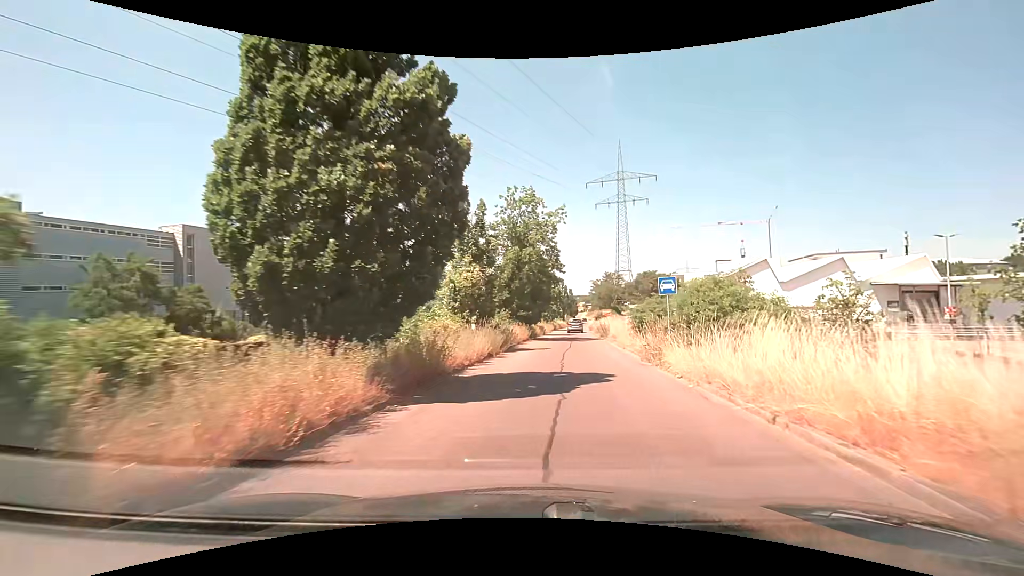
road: trunk_link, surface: asphalt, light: Day
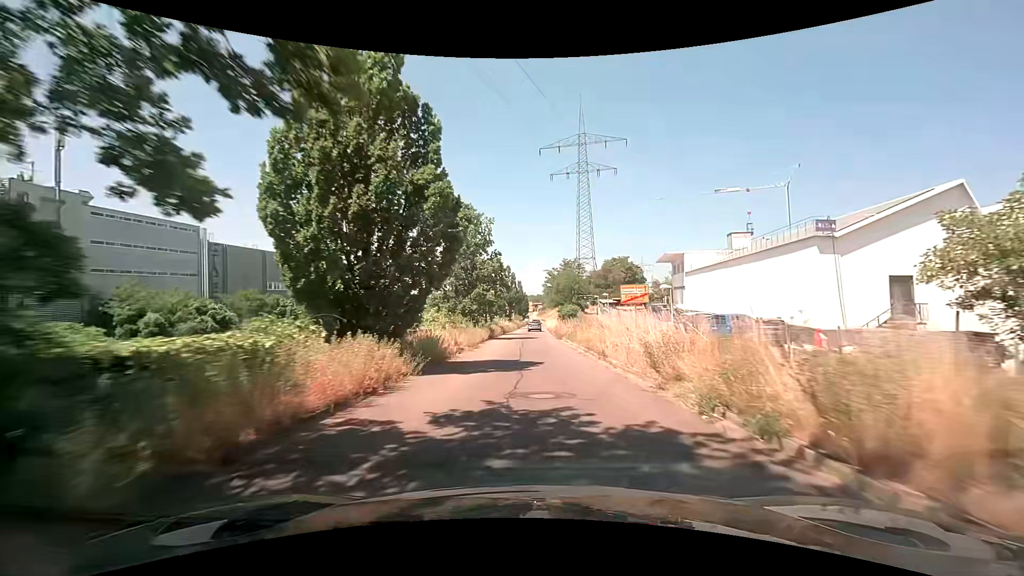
(+2.6, +34.7) m; +6°
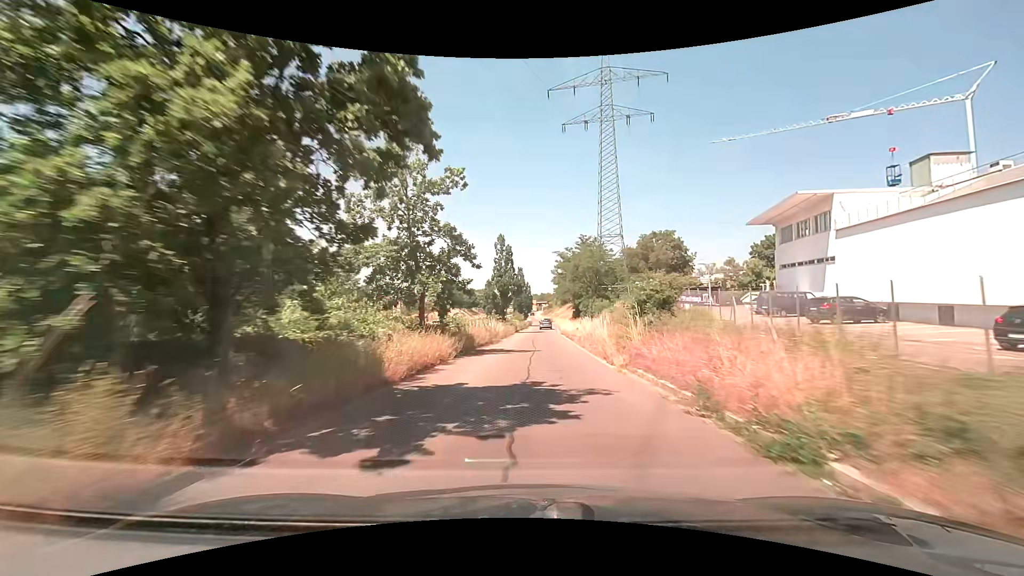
(0.0, +33.4) m; 0°
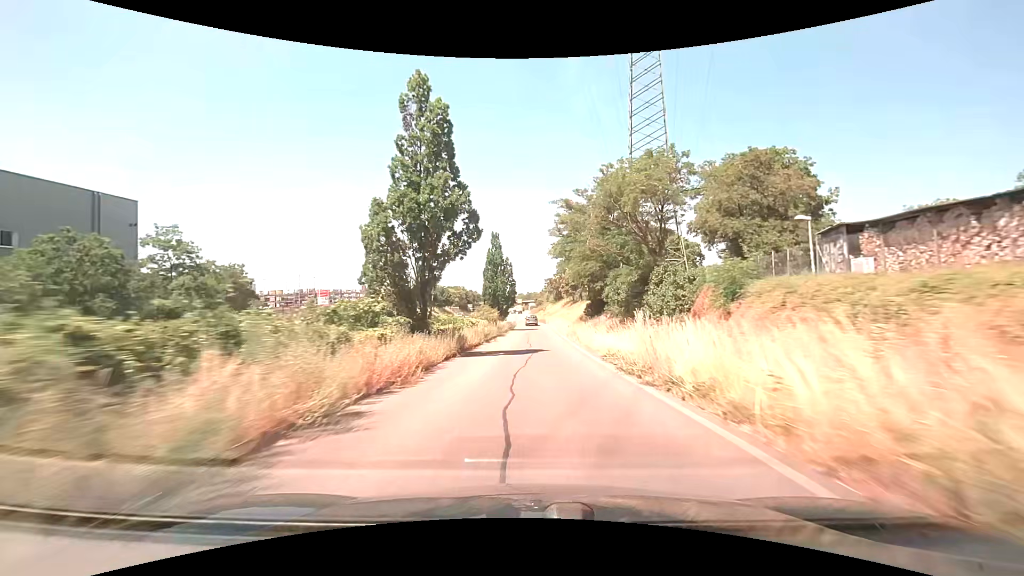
(+0.6, +39.6) m; +2°
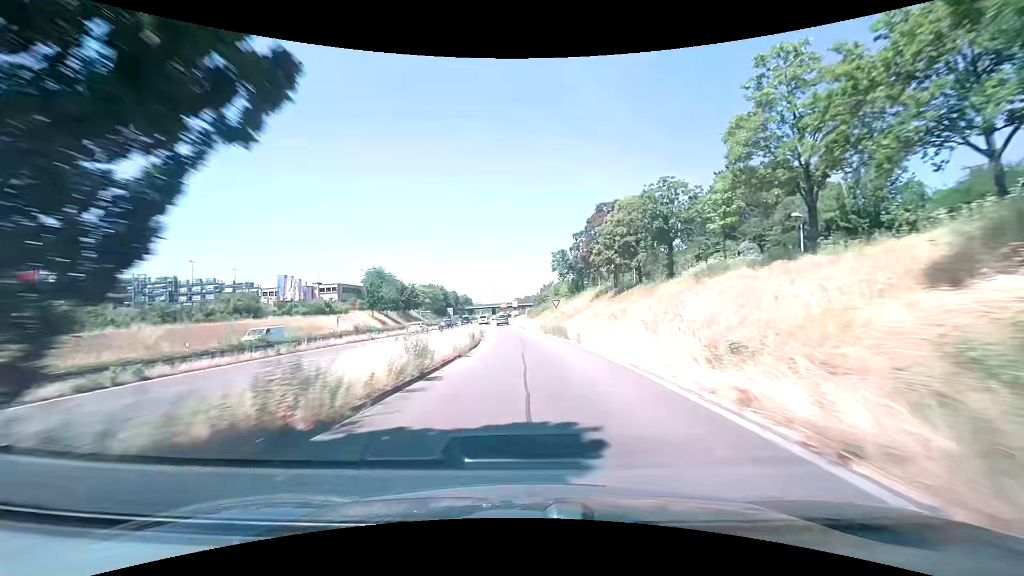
(+0.5, +55.8) m; 0°
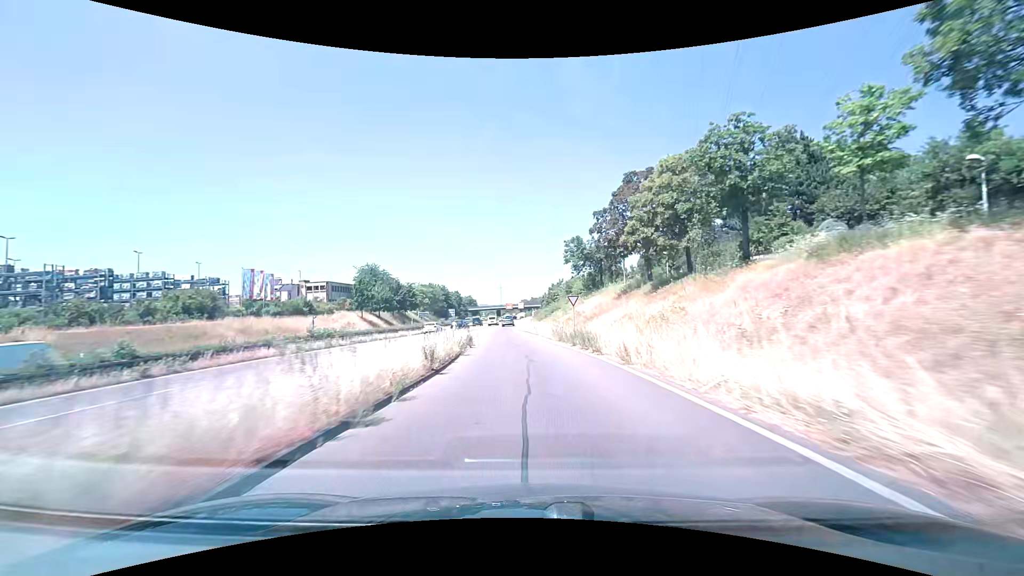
(-0.1, +11.7) m; -1°
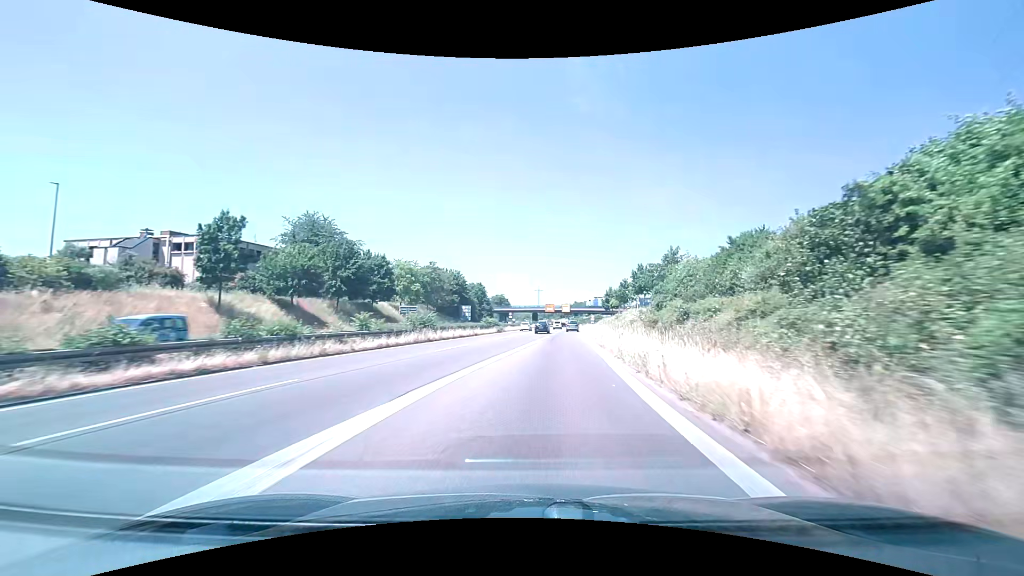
(-3.6, +58.5) m; -5°
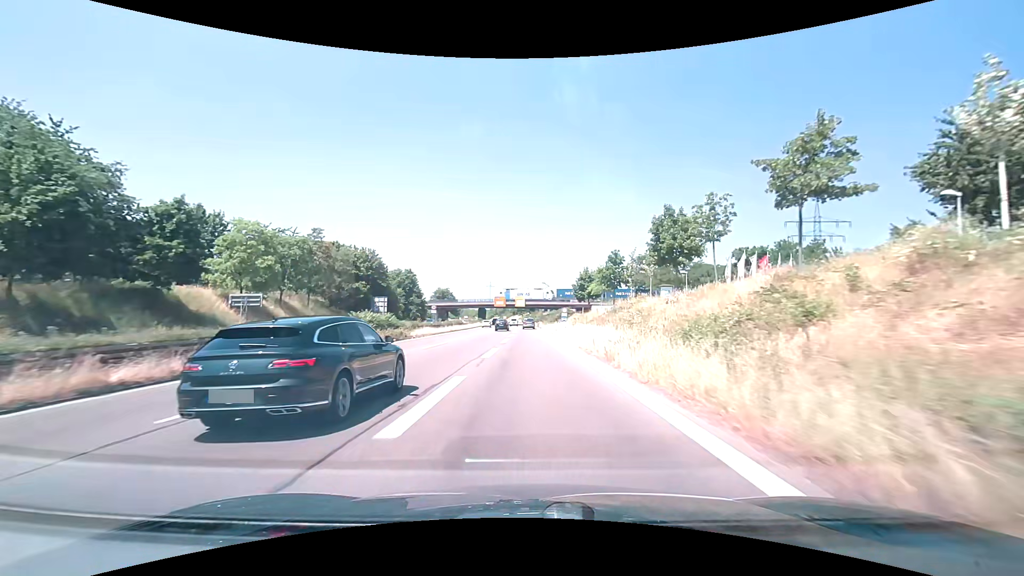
(+2.3, +34.1) m; +6°
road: trunk
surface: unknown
(0, +10) (0, +20) (0, +30) (0, +40) (0, +50) (0, +60) (0, +70) (-1, +80) (-1, +90) (-1, +100) m
